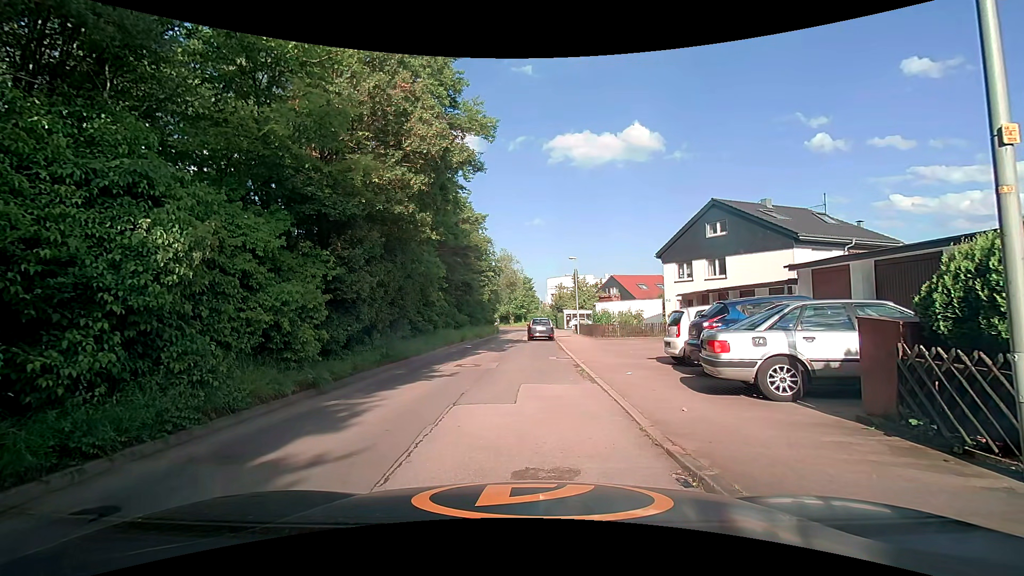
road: residential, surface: asphalt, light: Day
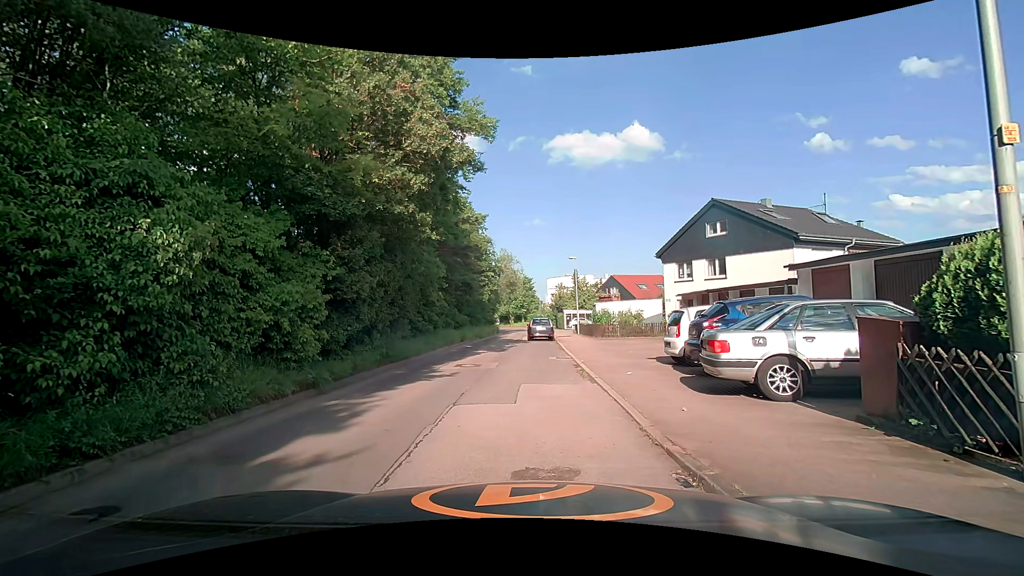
(0.0, 0.0) m; 0°
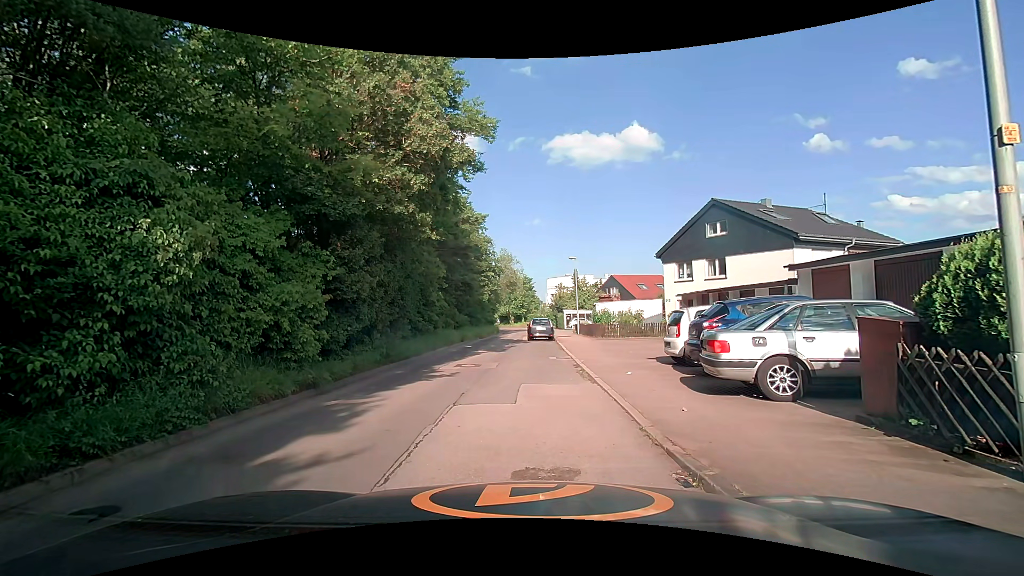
(0.0, 0.0) m; 0°
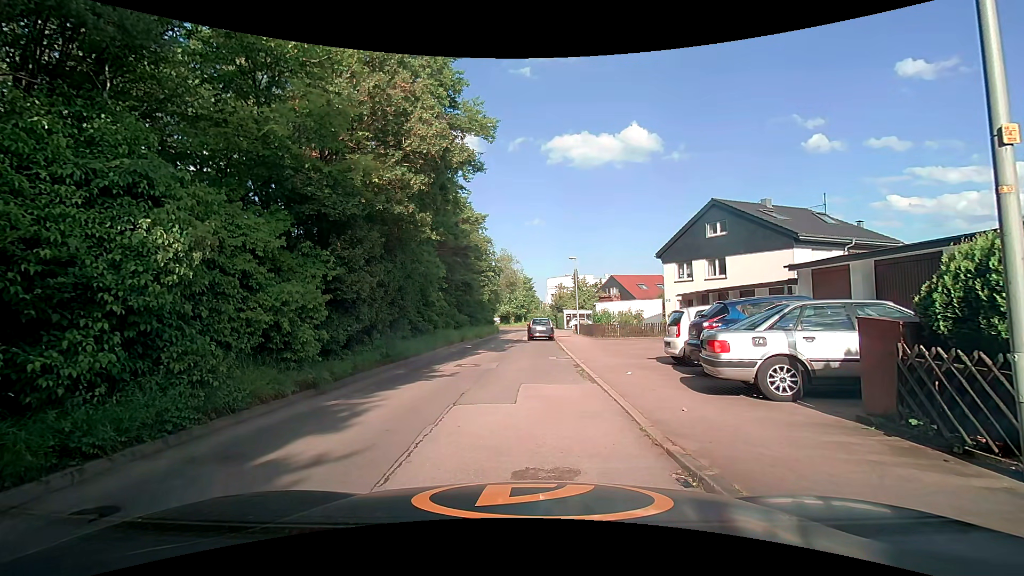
(0.0, 0.0) m; 0°
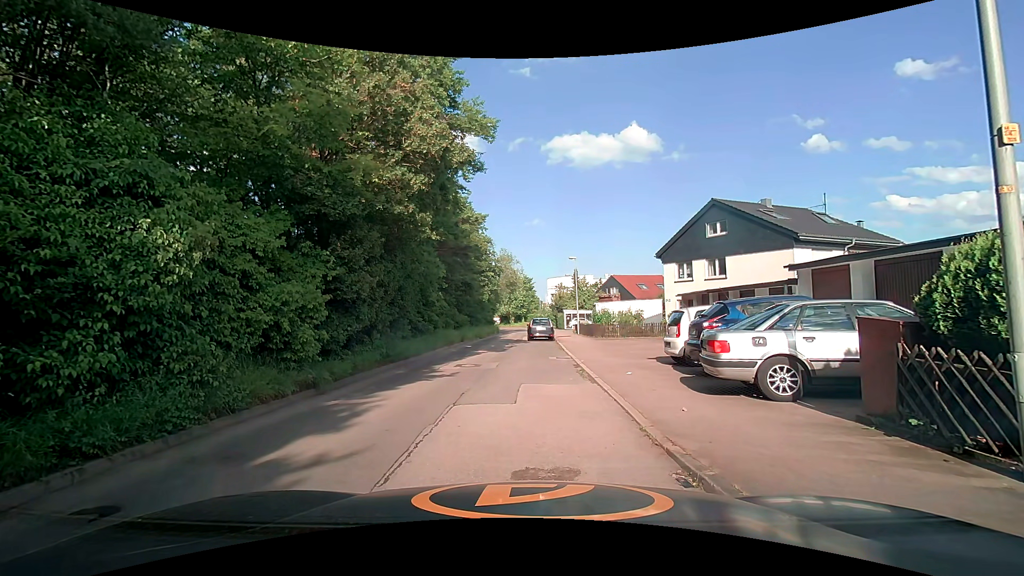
(0.0, 0.0) m; 0°
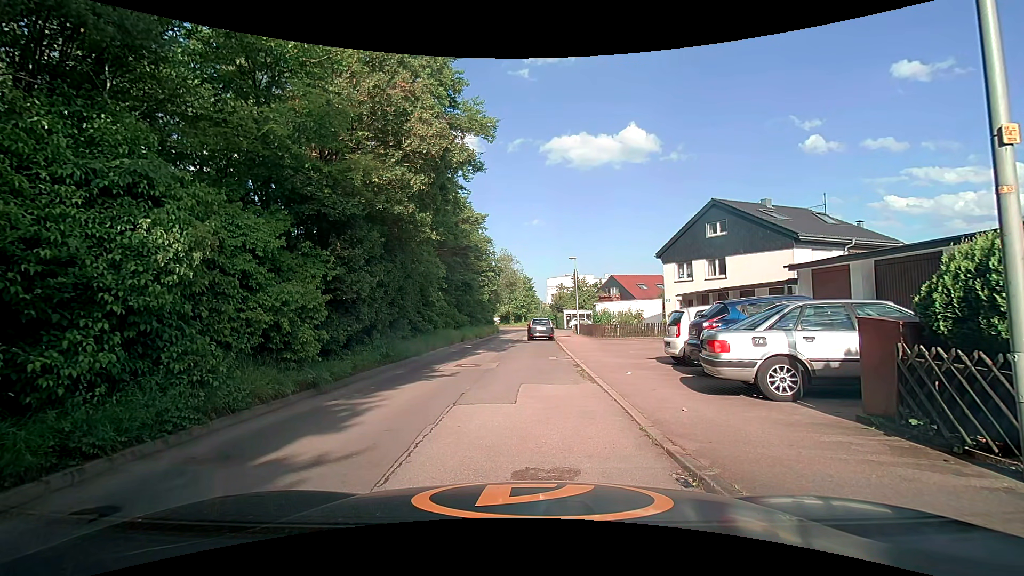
(0.0, 0.0) m; 0°
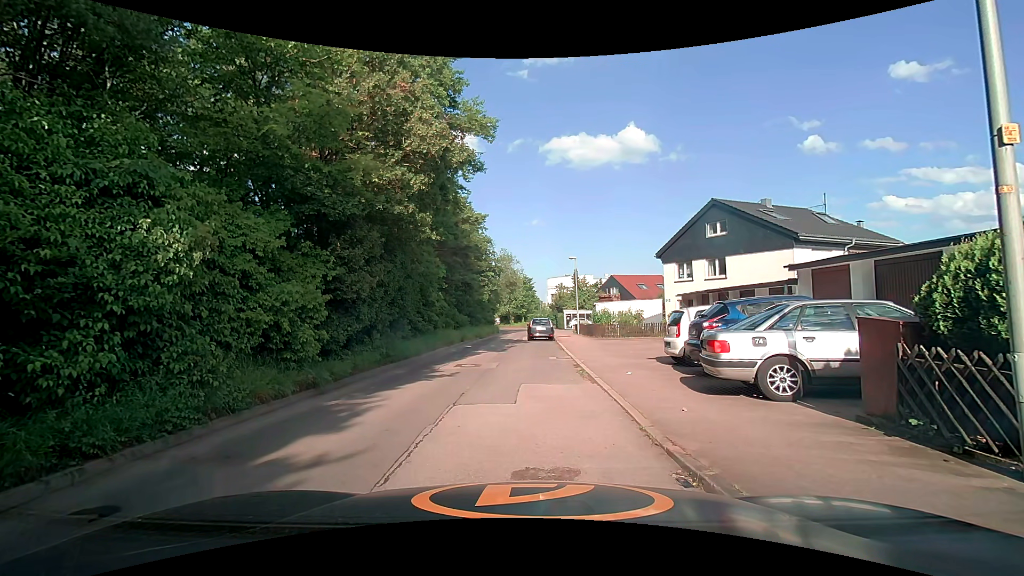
(0.0, 0.0) m; 0°
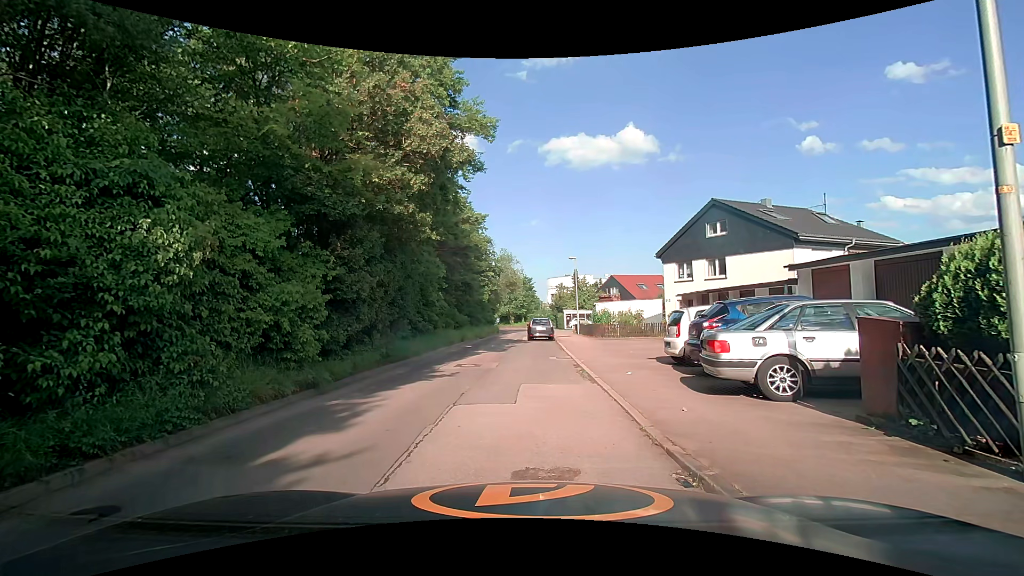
(0.0, 0.0) m; 0°
